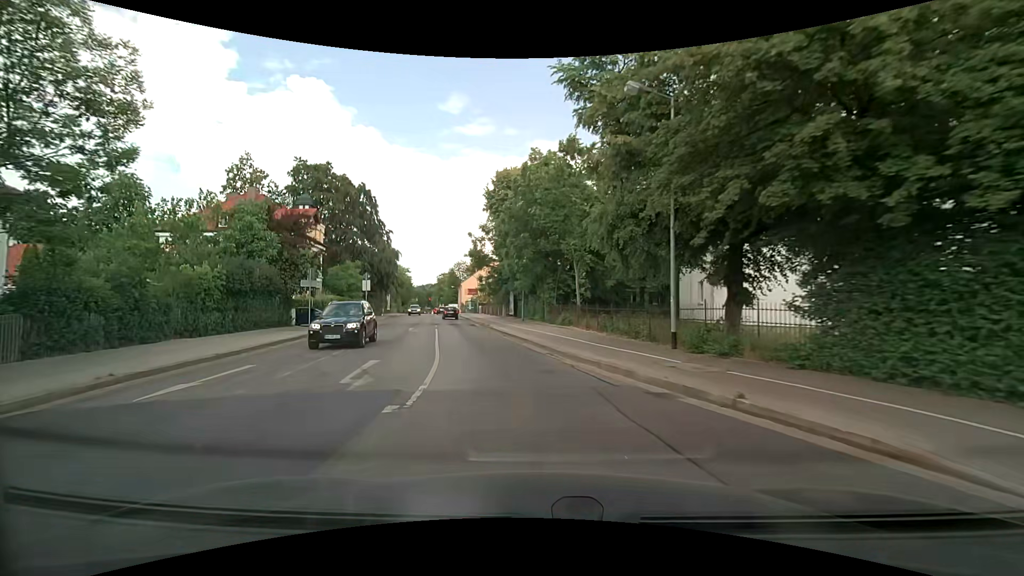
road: secondary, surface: asphalt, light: Day
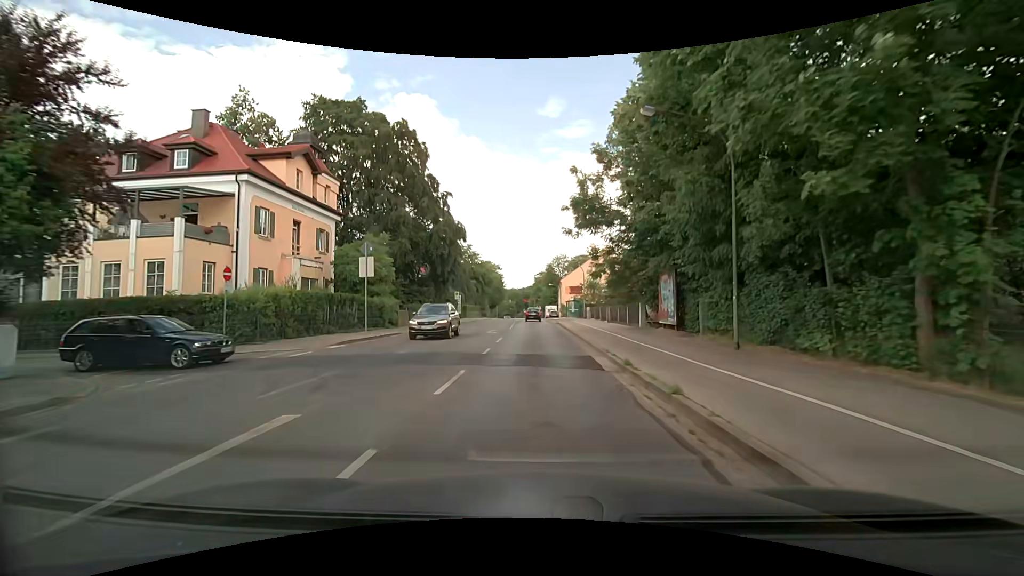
(-3.6, +26.9) m; -11°
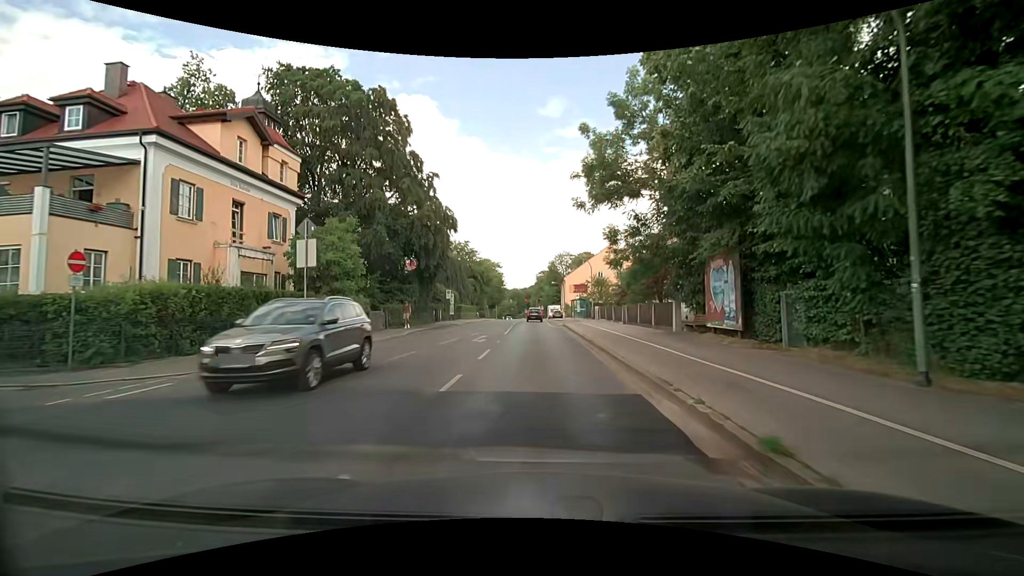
(-0.1, +6.8) m; -1°
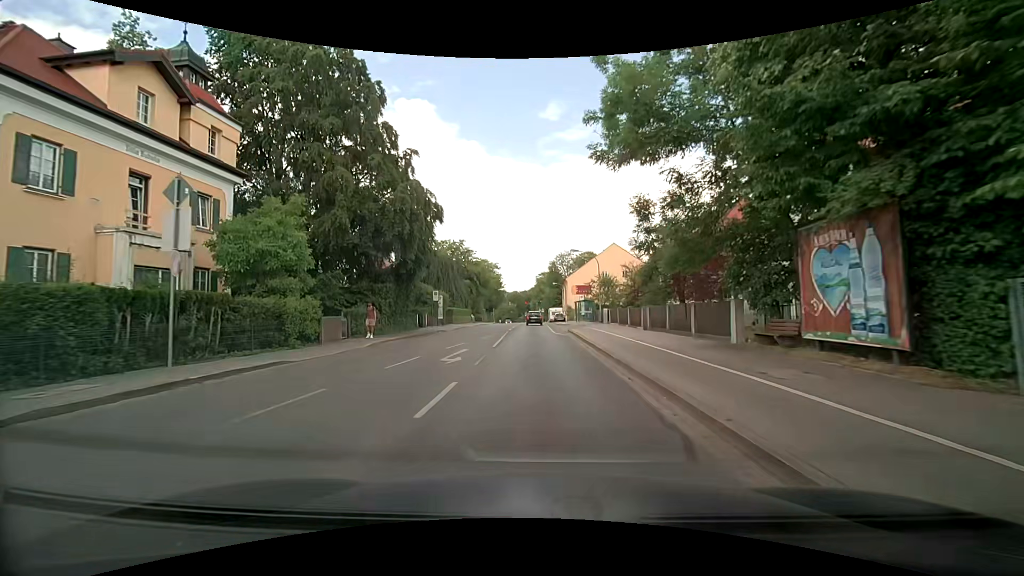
(0.0, +6.7) m; 0°
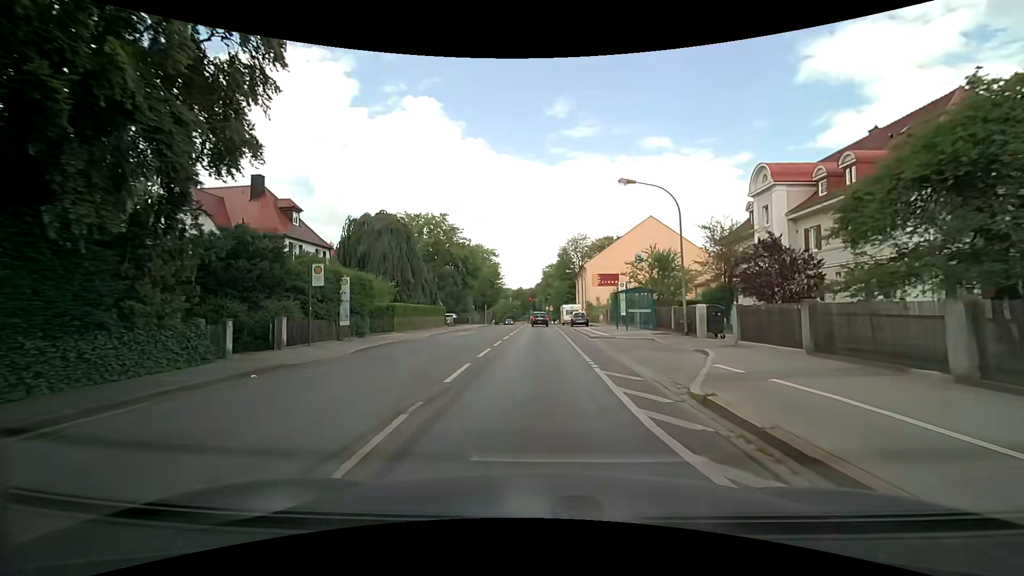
(-0.3, +25.9) m; -1°
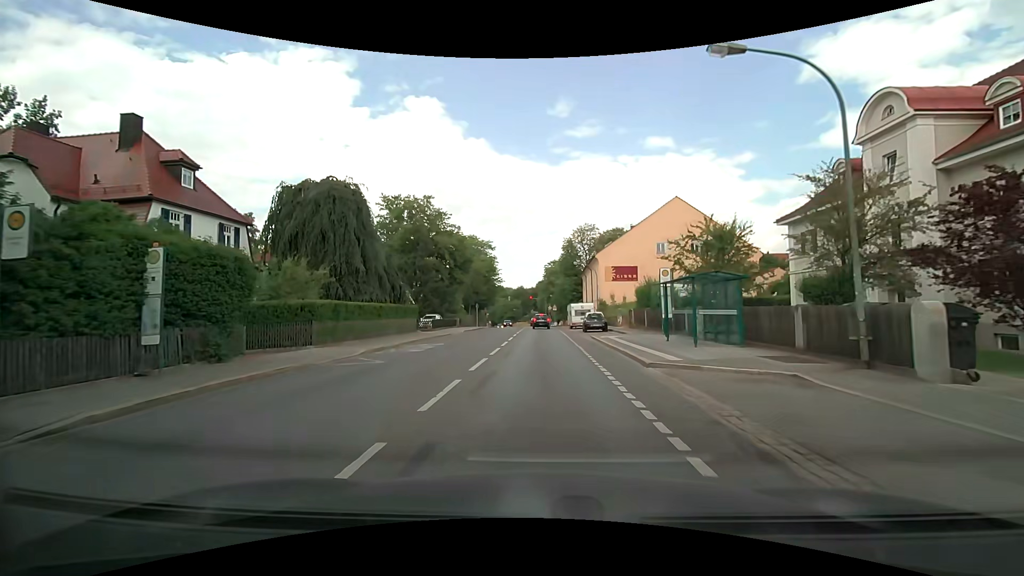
(-0.1, +12.0) m; -1°
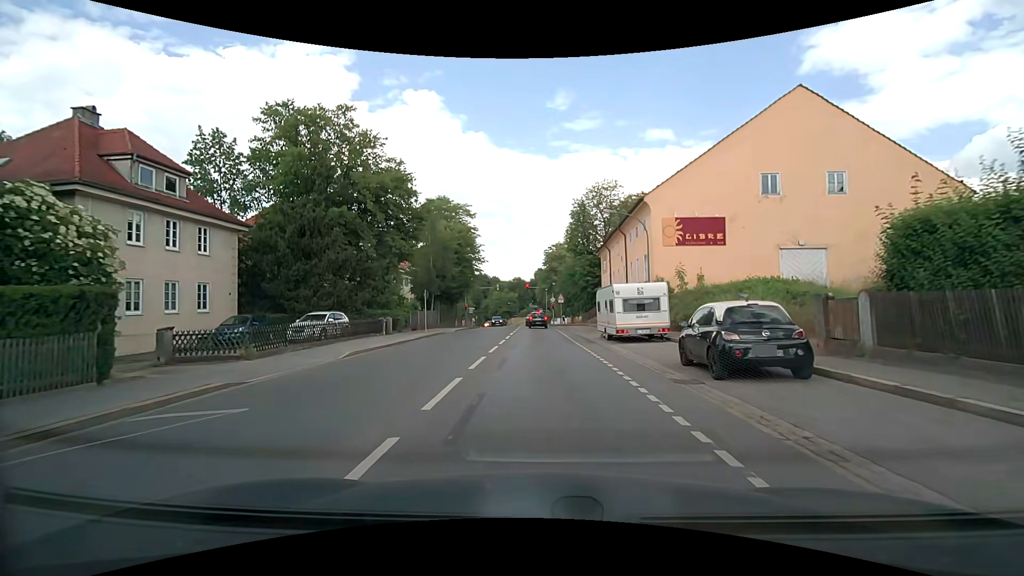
(+0.2, +27.1) m; 0°
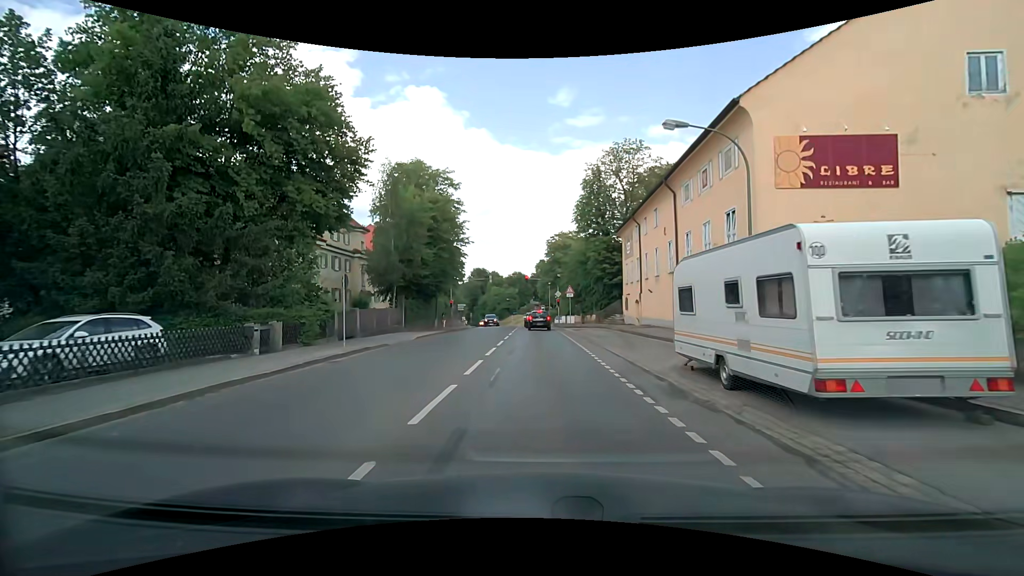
(+0.1, +14.2) m; +1°
(0, +10) (0, +20) (0, +30) (0, +40) (-1, +50) (-1, +60) (-2, +70) (-3, +80) (-4, +90) (-6, +100) m
